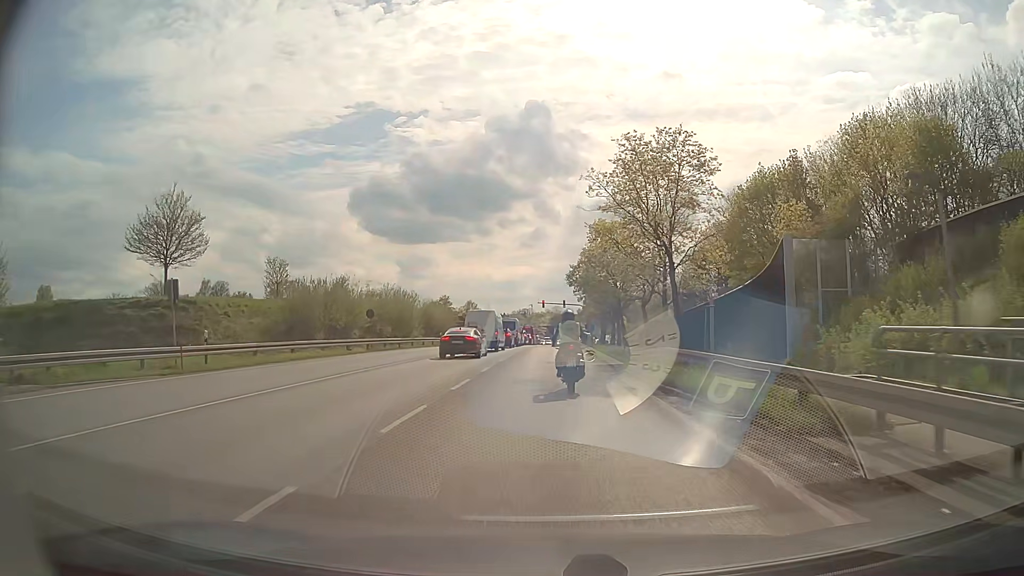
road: secondary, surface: asphalt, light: Day
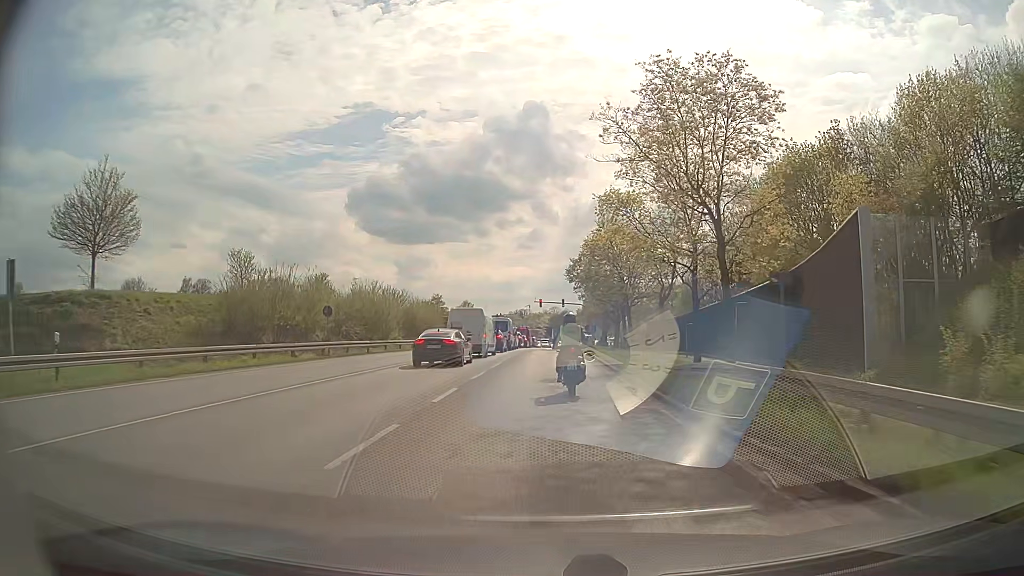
(0.0, +8.1) m; 0°
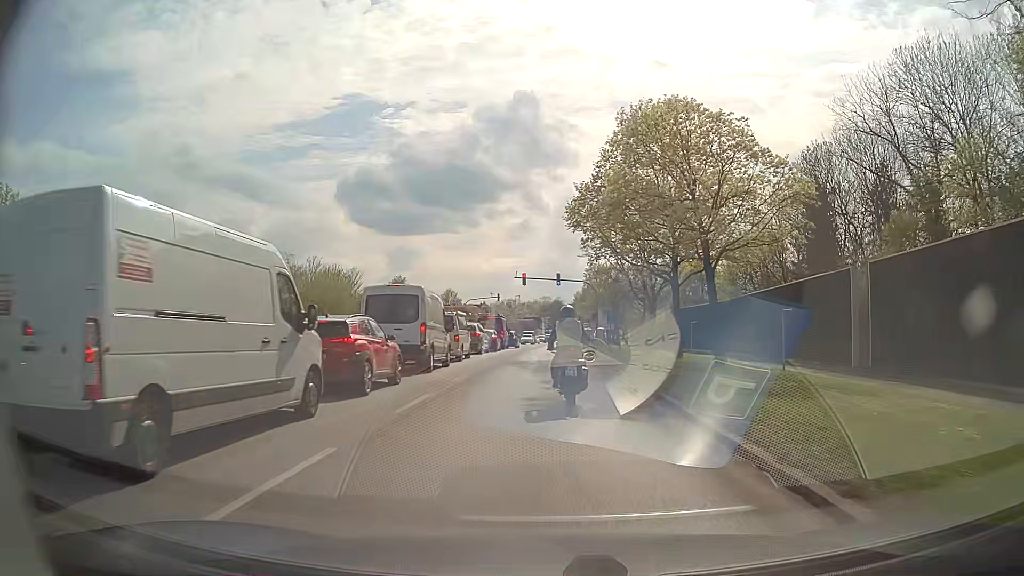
(+0.2, +32.3) m; +1°
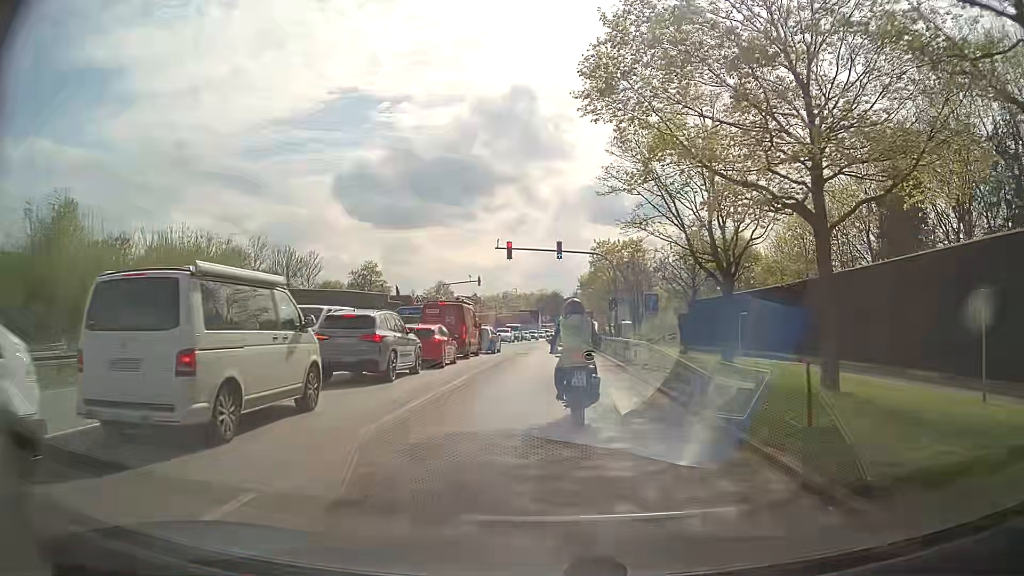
(+0.1, +19.7) m; 0°
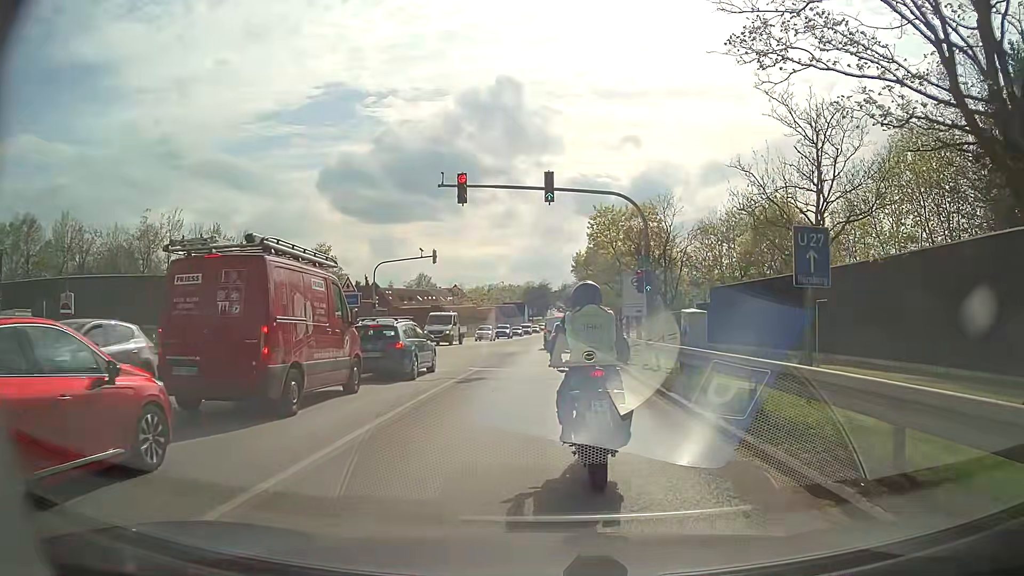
(+0.1, +18.0) m; +1°
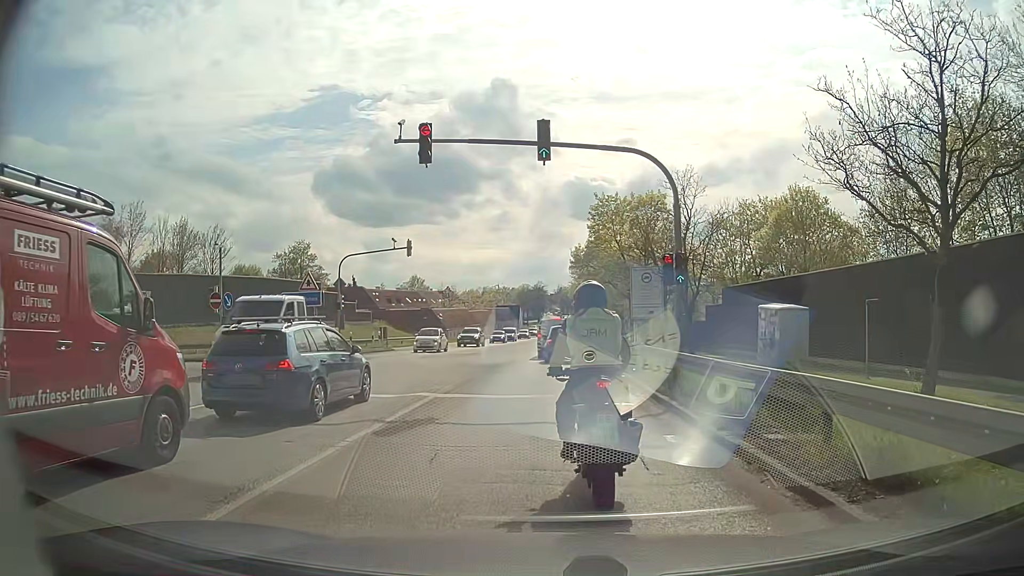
(0.0, +6.4) m; 0°
